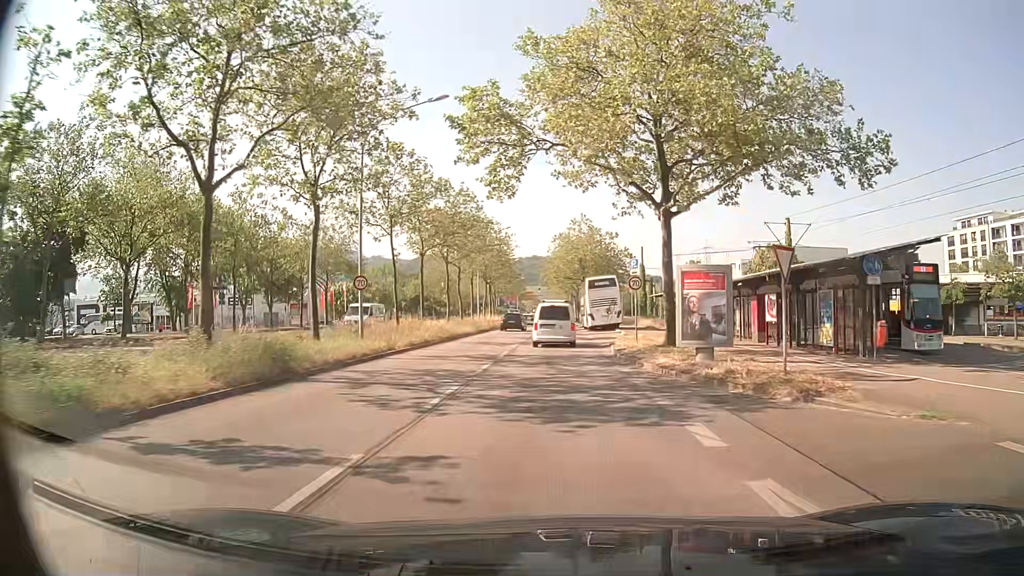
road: primary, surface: asphalt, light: Day
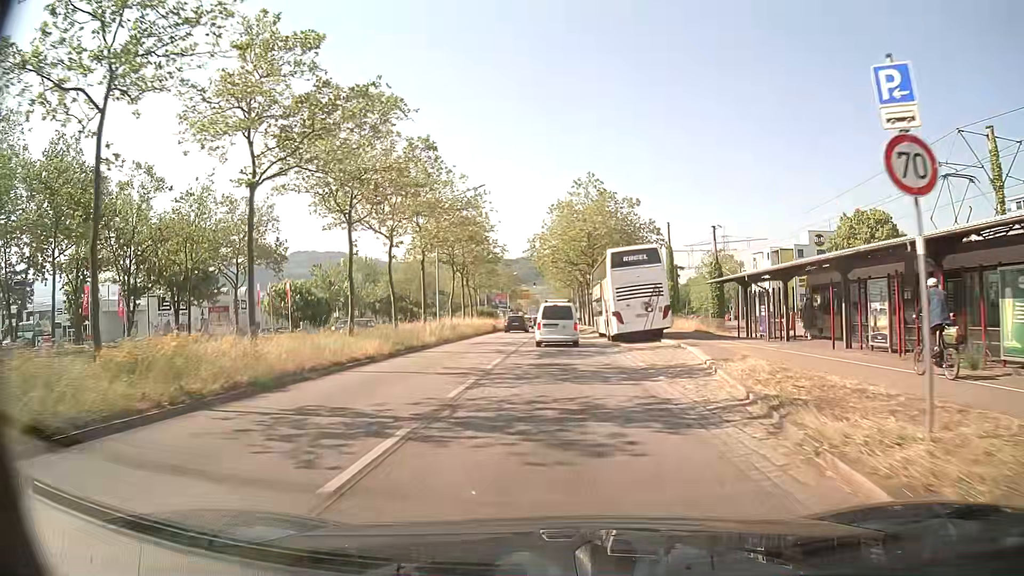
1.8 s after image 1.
(0.0, +22.4) m; -1°
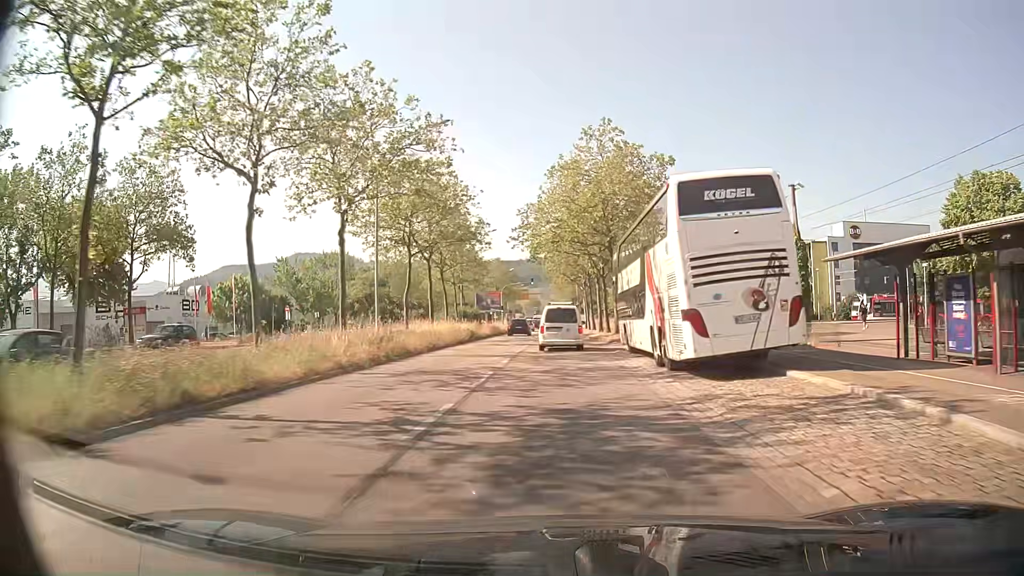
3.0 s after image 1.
(+0.2, +15.9) m; +1°
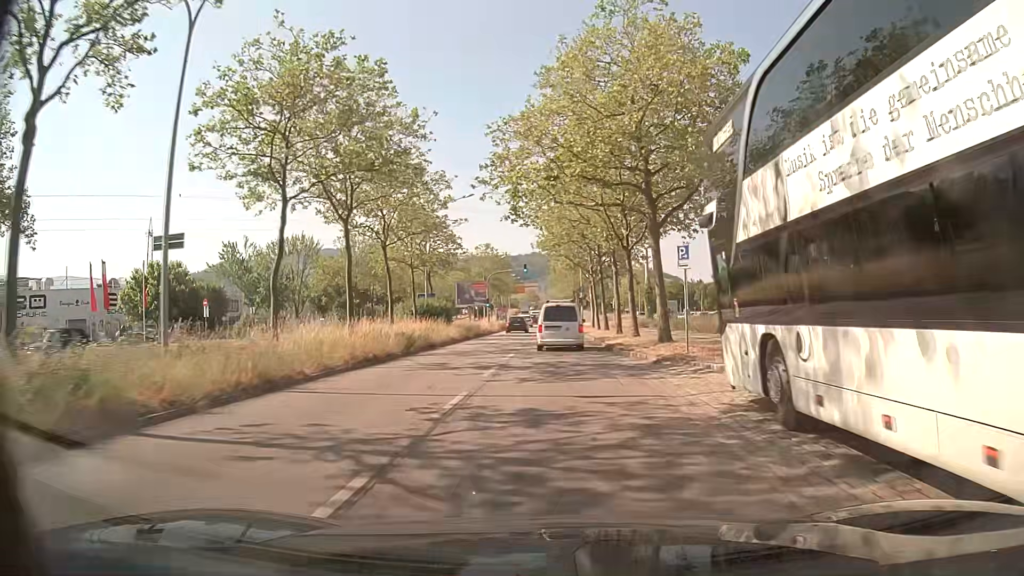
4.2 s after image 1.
(-0.1, +16.7) m; 0°
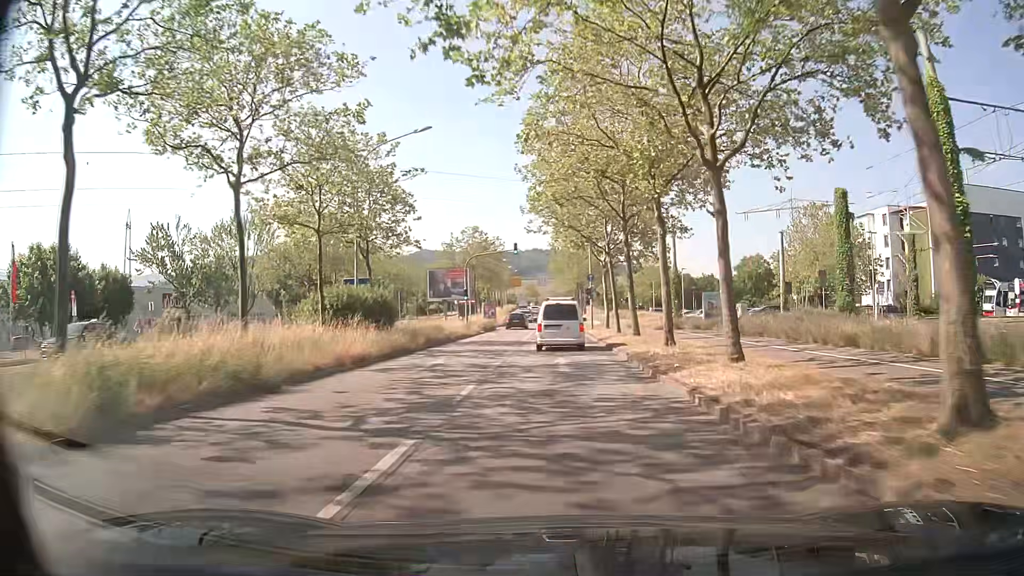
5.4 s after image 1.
(+0.1, +16.5) m; 0°
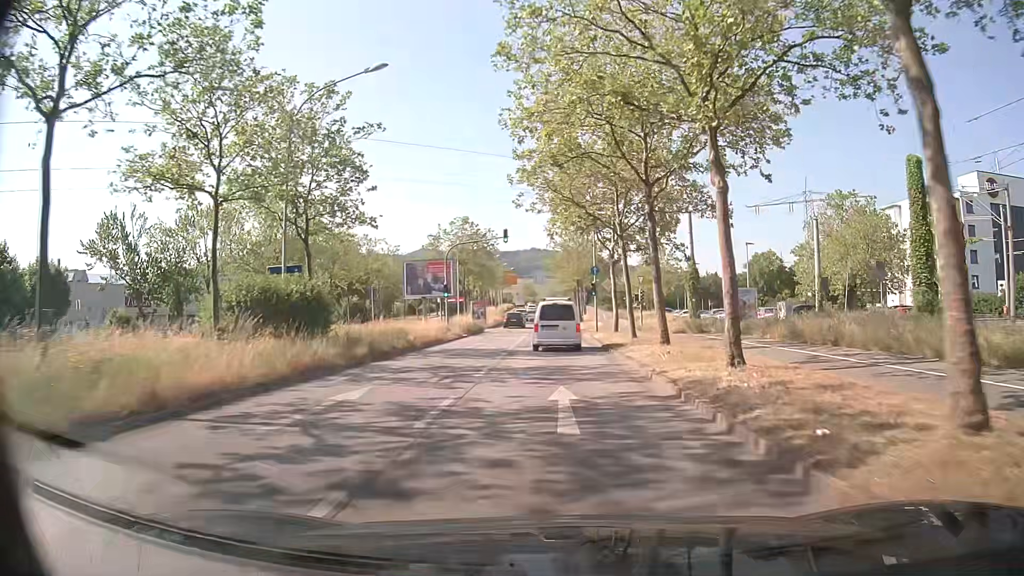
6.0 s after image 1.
(0.0, +8.0) m; +1°
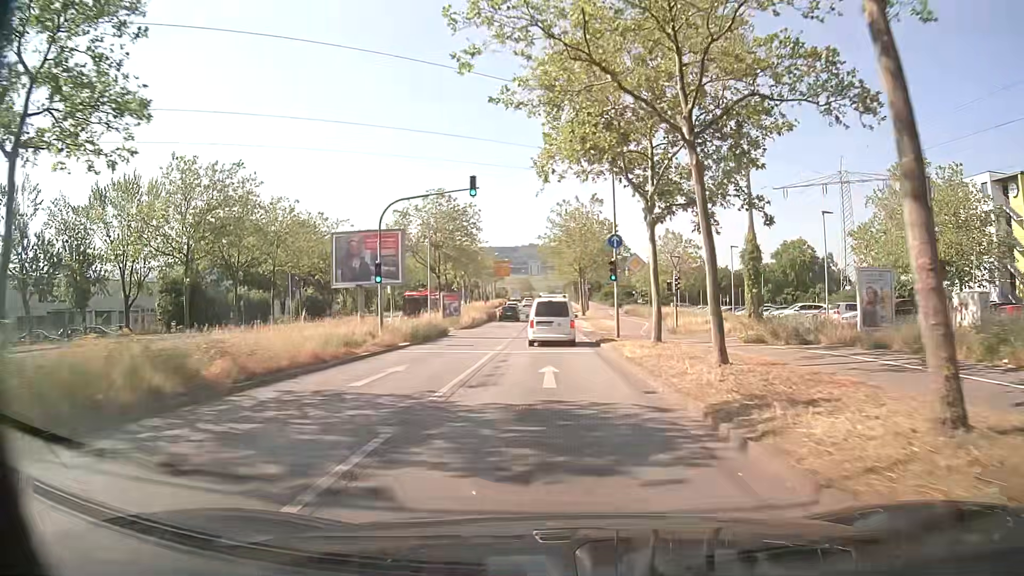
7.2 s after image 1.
(-0.1, +15.6) m; 0°
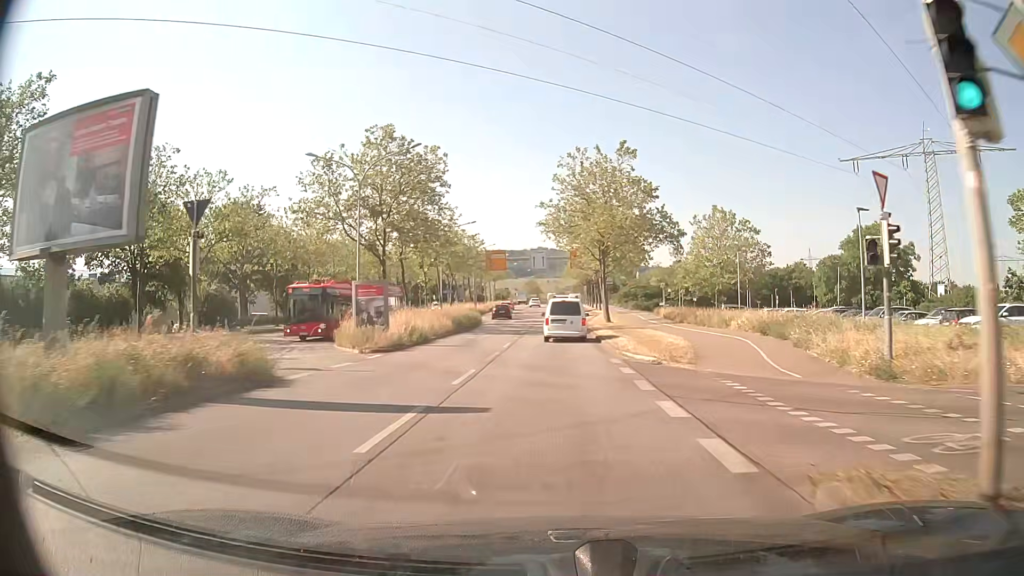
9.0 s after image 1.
(-0.1, +22.9) m; -1°
(0, +10) (0, +20) (0, +30) (0, +40) (+1, +50) (+1, +60) (+2, +70) (+2, +80) (+2, +90) (+2, +100) m
